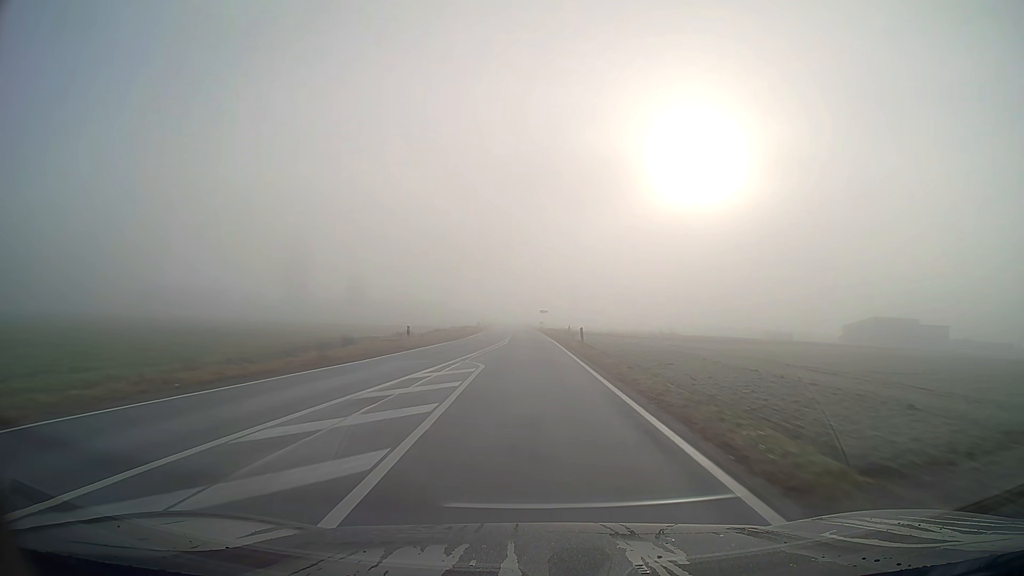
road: secondary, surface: asphalt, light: Day
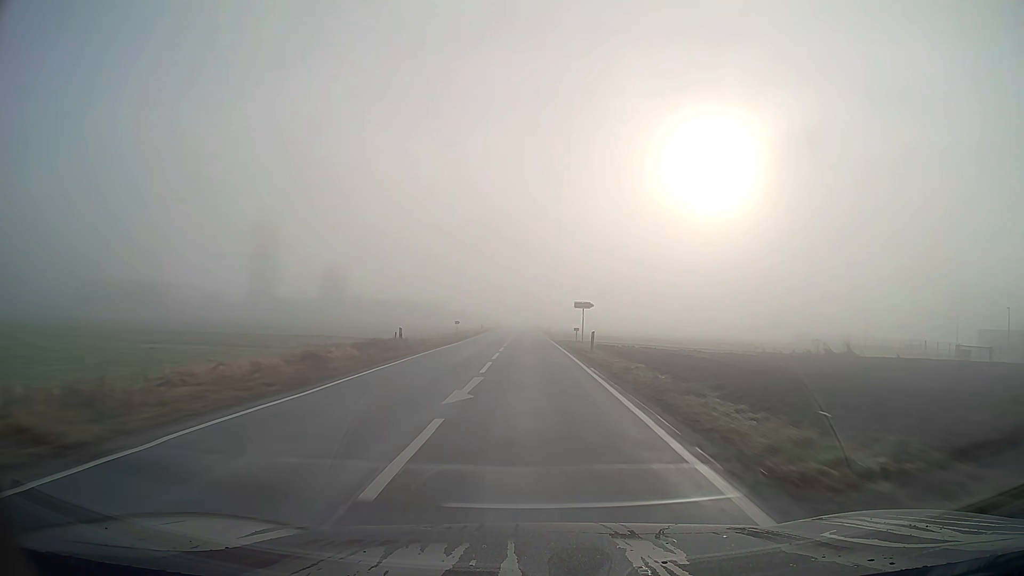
(-0.7, +55.8) m; -1°
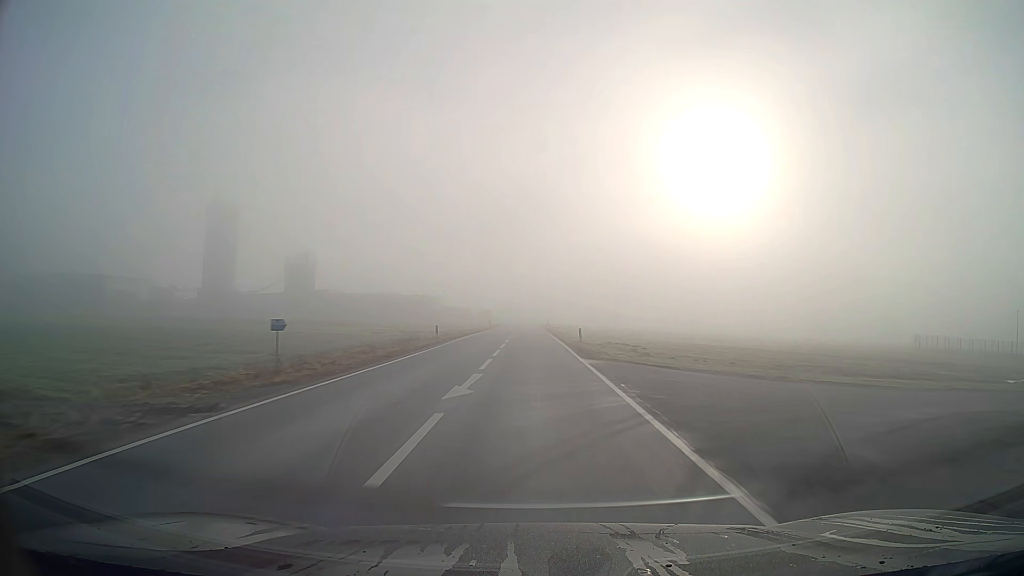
(-0.2, +41.8) m; 0°
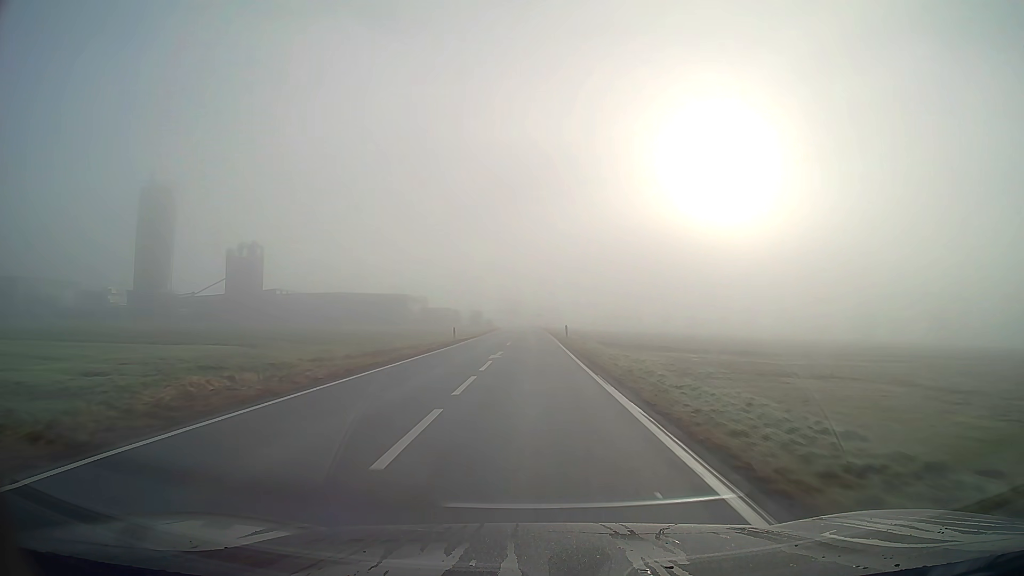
(-0.1, +41.6) m; 0°
